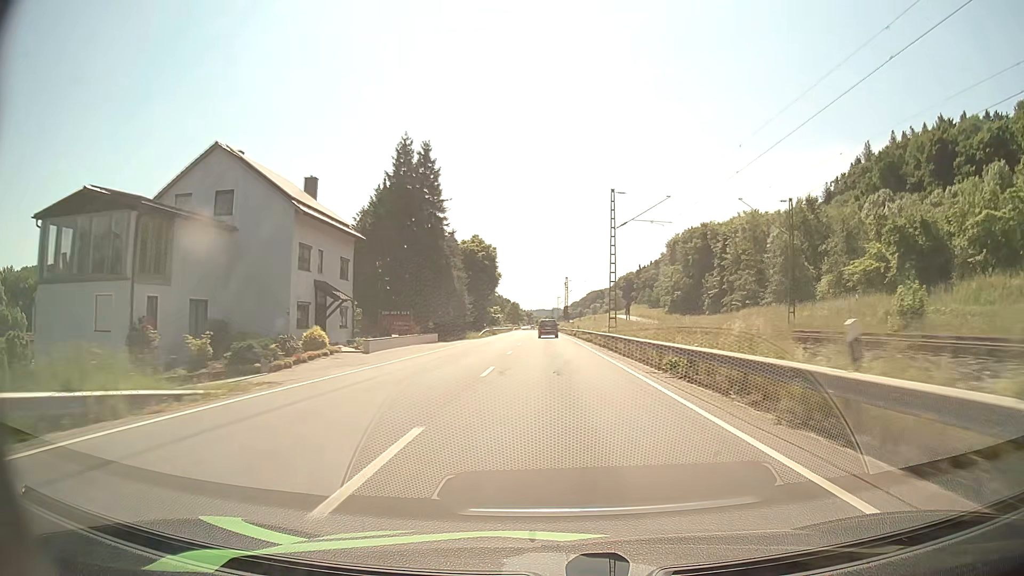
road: primary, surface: asphalt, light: Day
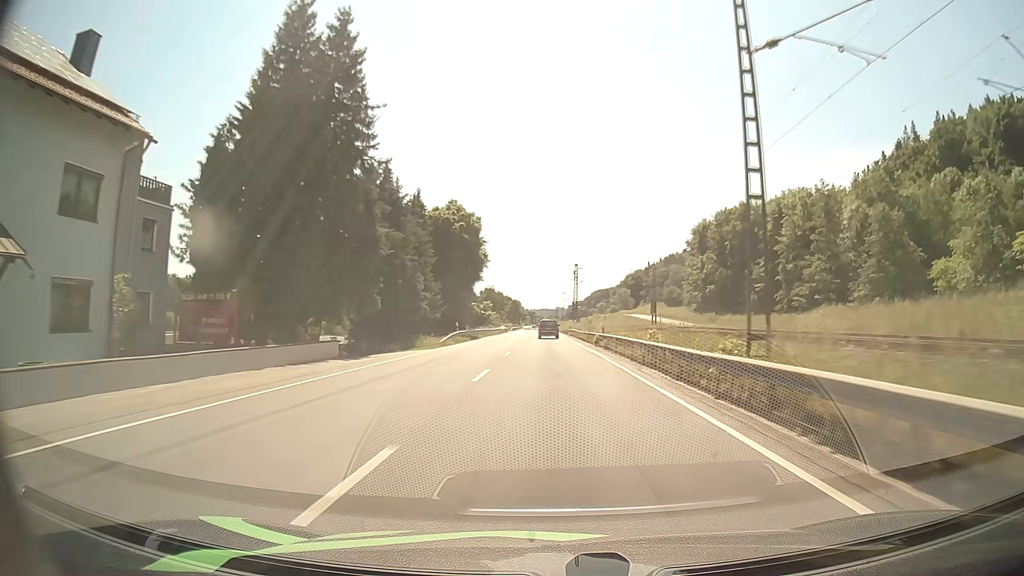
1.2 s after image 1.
(-0.1, +25.9) m; 0°
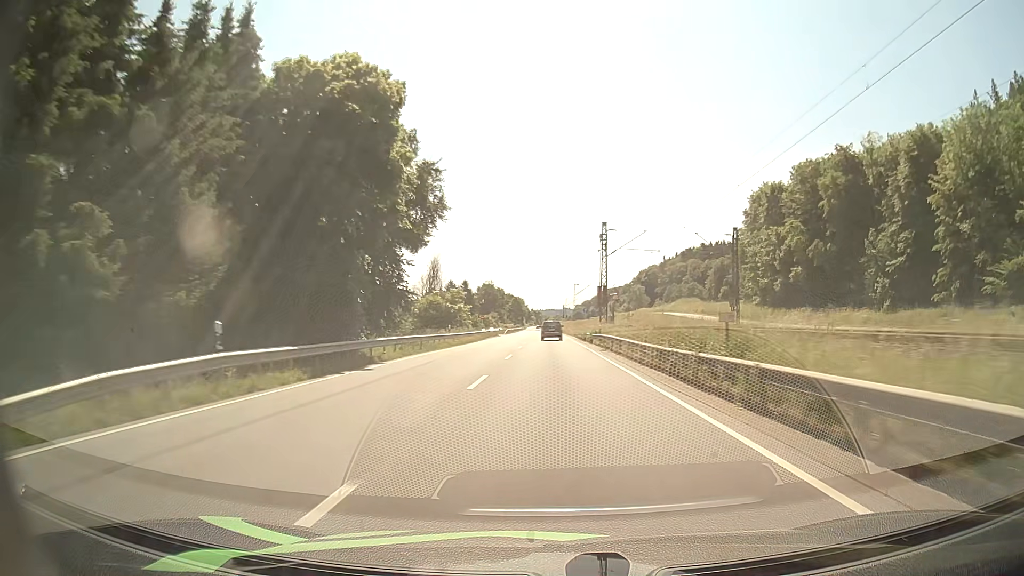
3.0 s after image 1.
(-0.2, +38.5) m; -1°
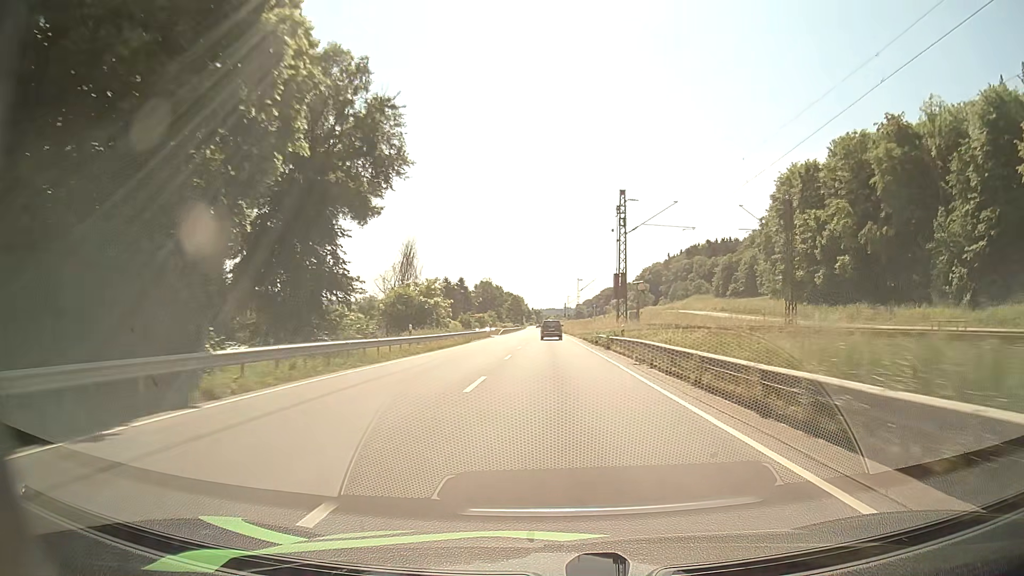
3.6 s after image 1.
(0.0, +13.0) m; 0°
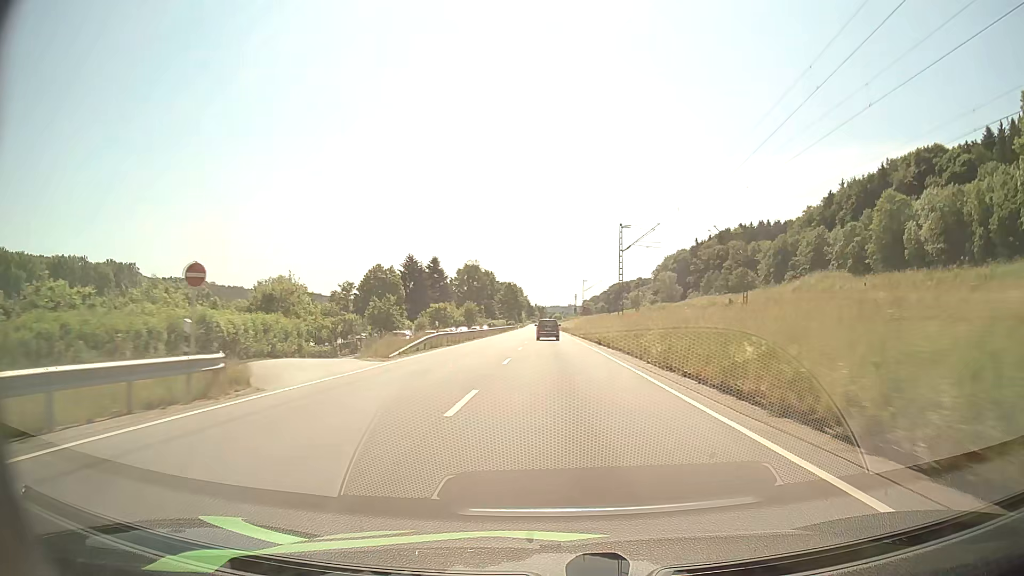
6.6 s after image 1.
(-0.5, +64.9) m; -1°
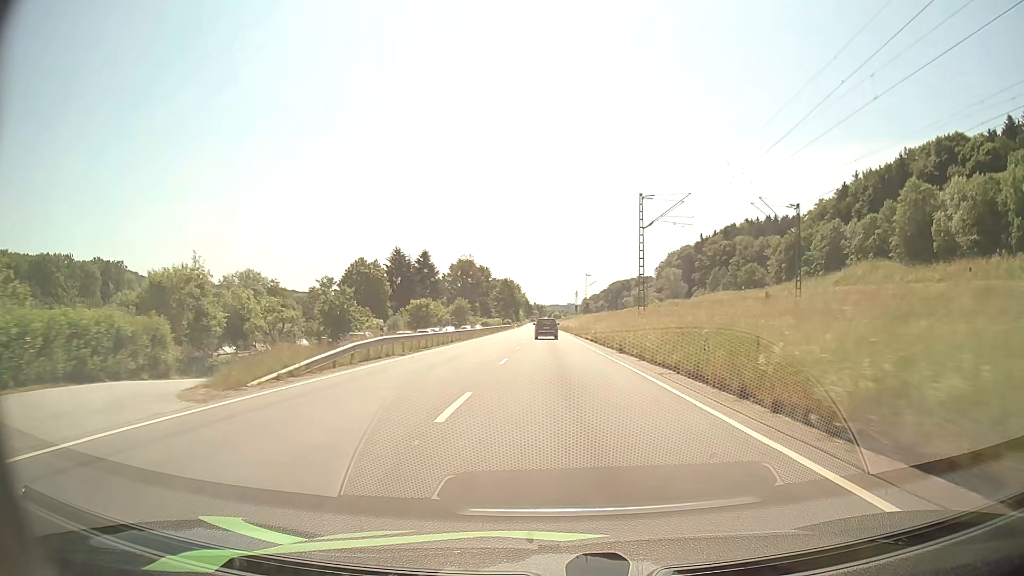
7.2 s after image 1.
(0.0, +13.0) m; 0°
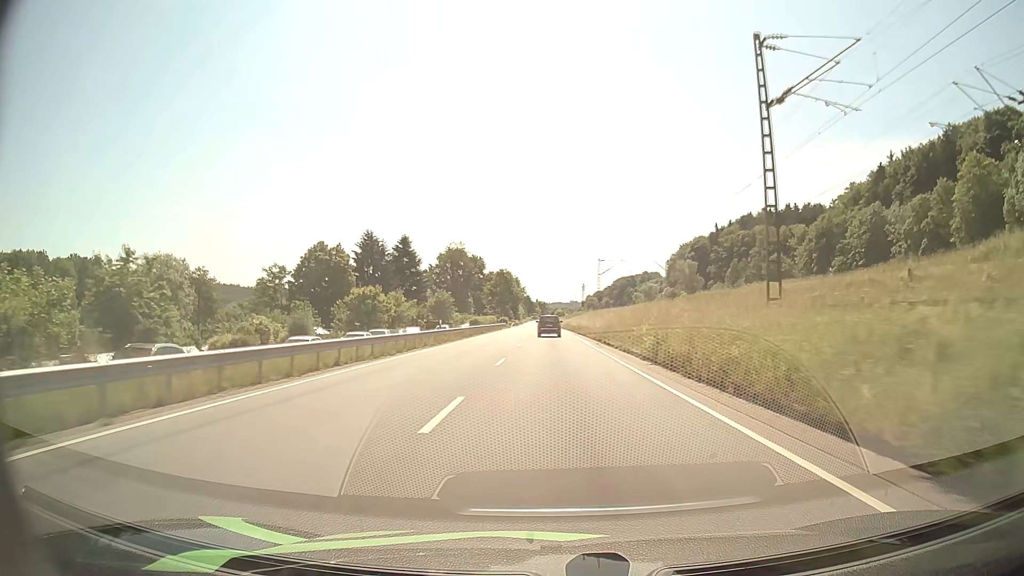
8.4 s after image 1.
(0.0, +25.4) m; 0°
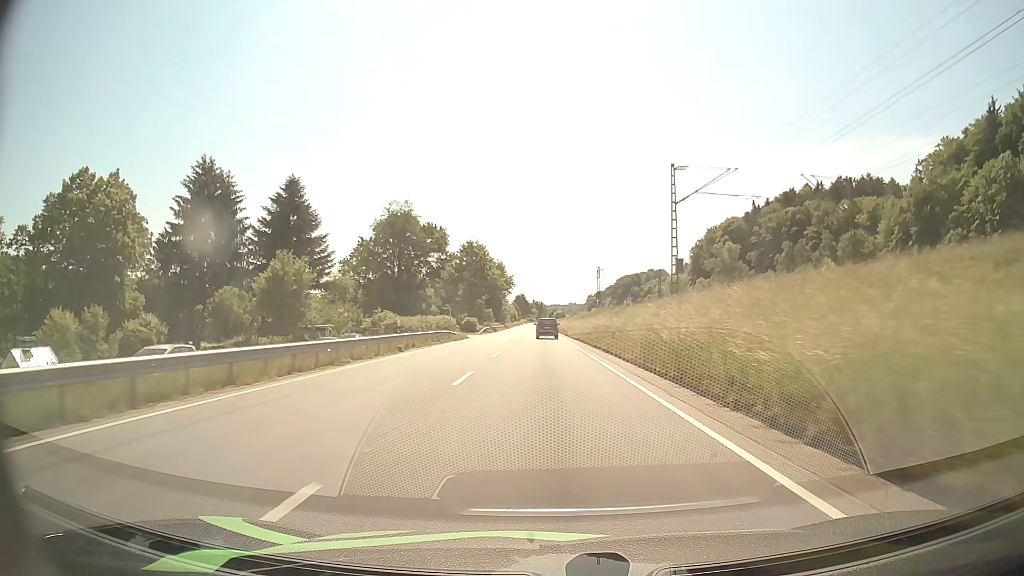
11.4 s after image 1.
(+0.2, +60.7) m; 0°
(0, +10) (0, +20) (0, +30) (0, +40) (-1, +50) (-1, +60) (-1, +70) (-1, +80) (-2, +90) (-2, +100) m
